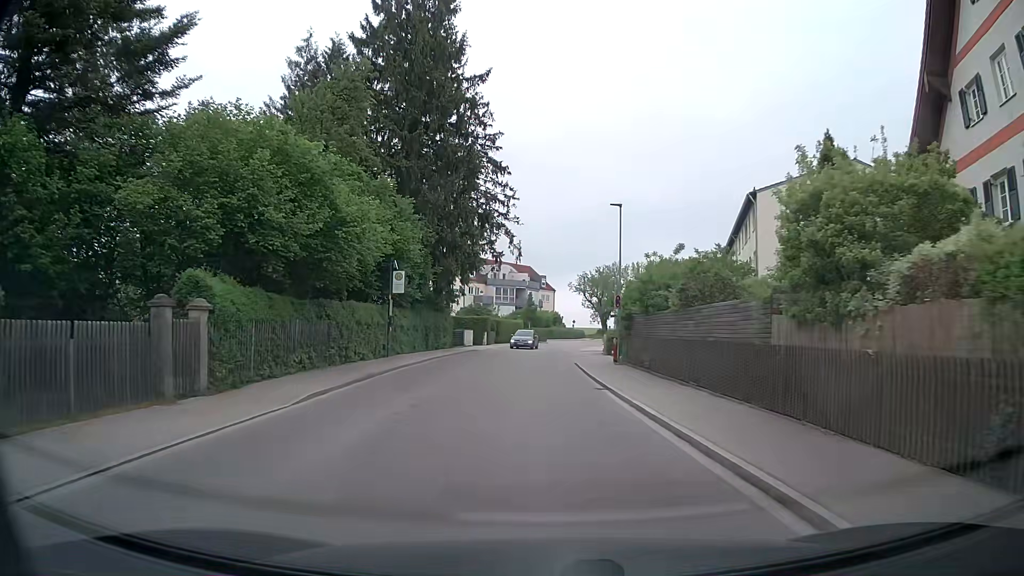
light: Day
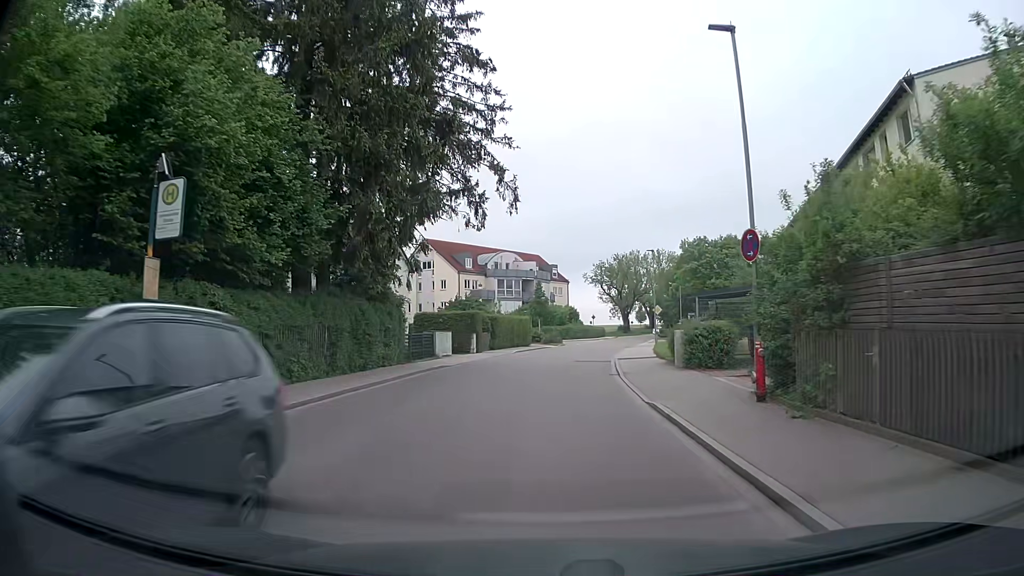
(-0.1, +18.3) m; -1°
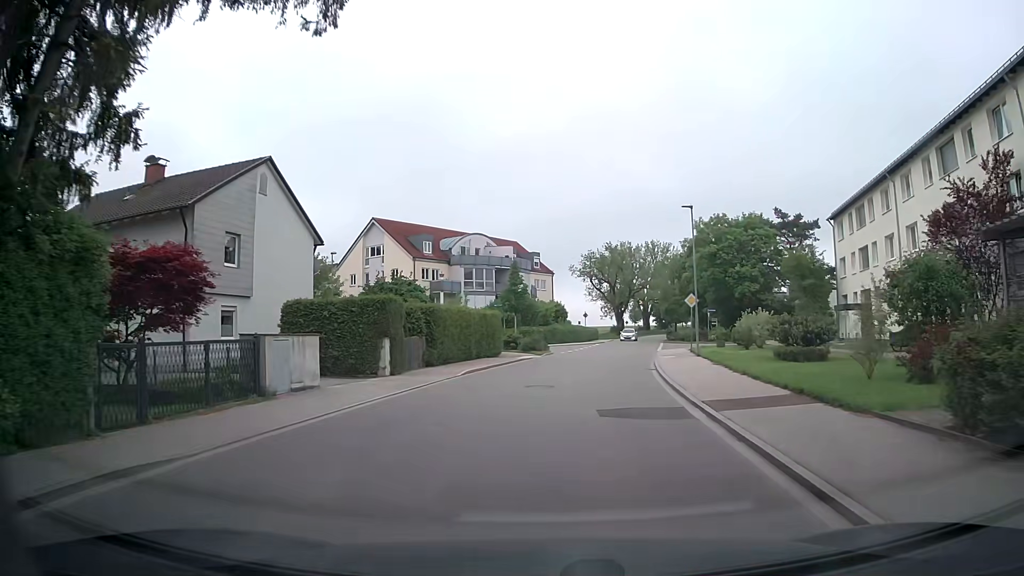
(+0.1, +18.5) m; +1°
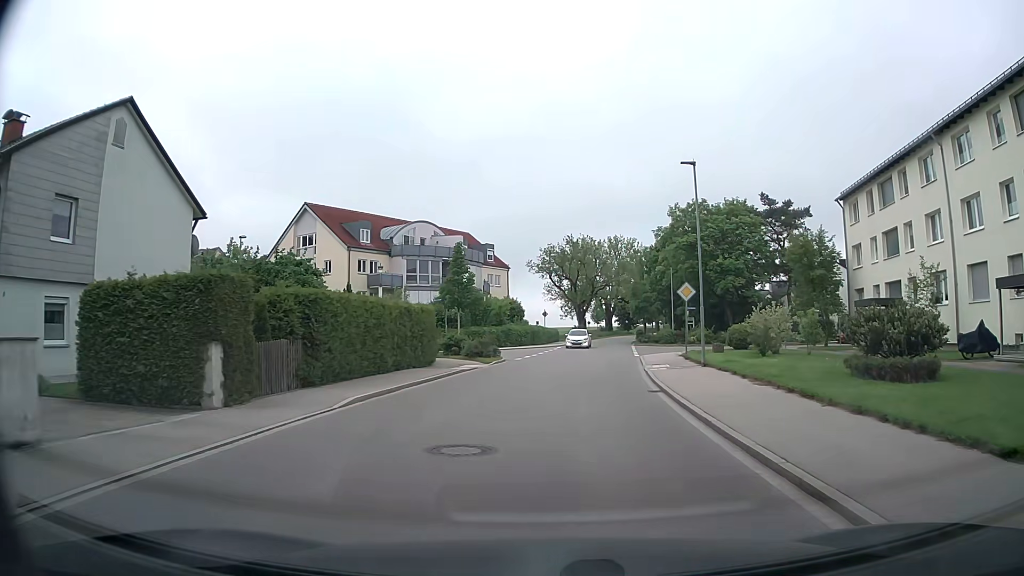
(+0.3, +8.7) m; +4°
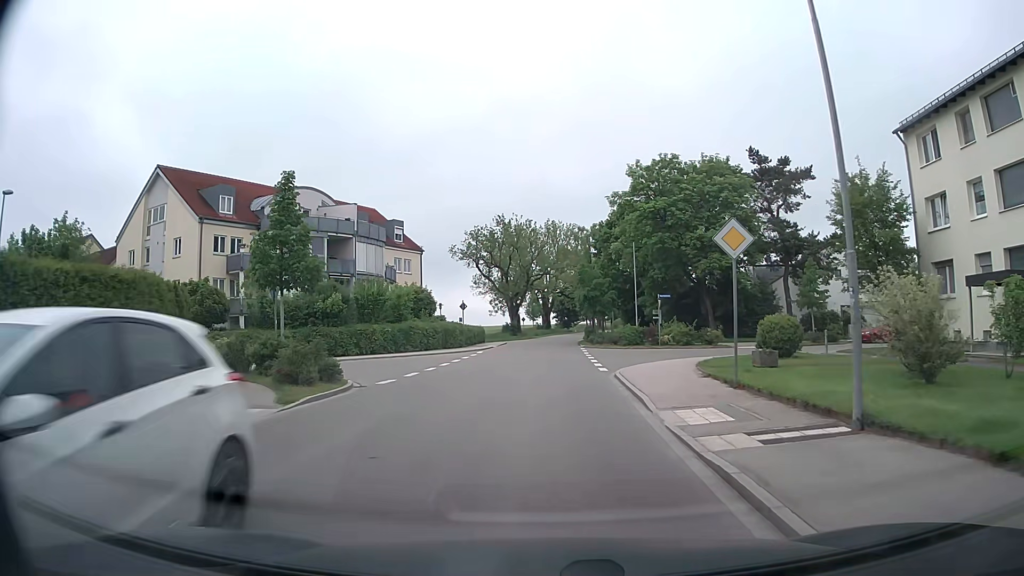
(+0.9, +15.8) m; +5°
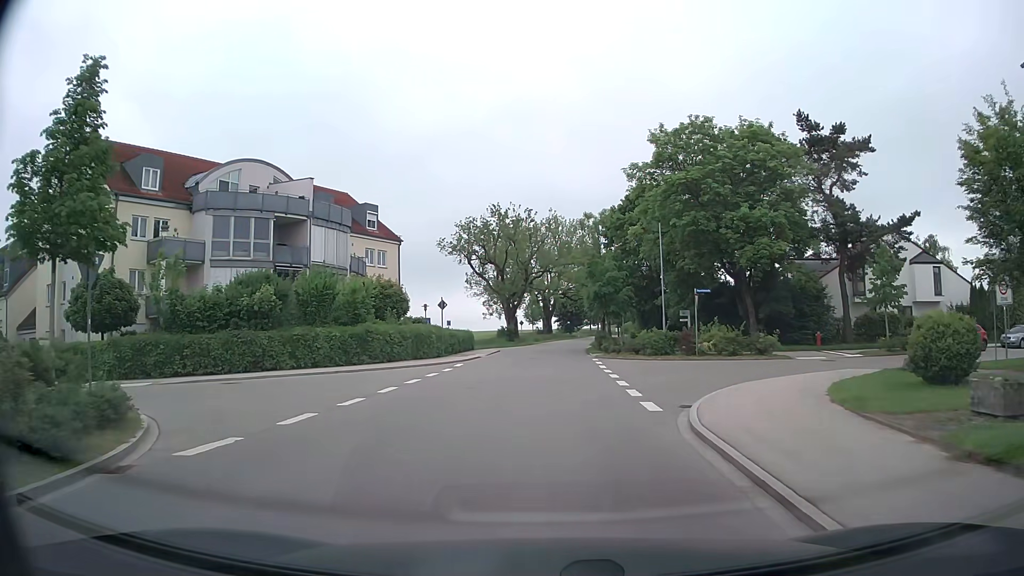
(0.0, +9.9) m; 0°
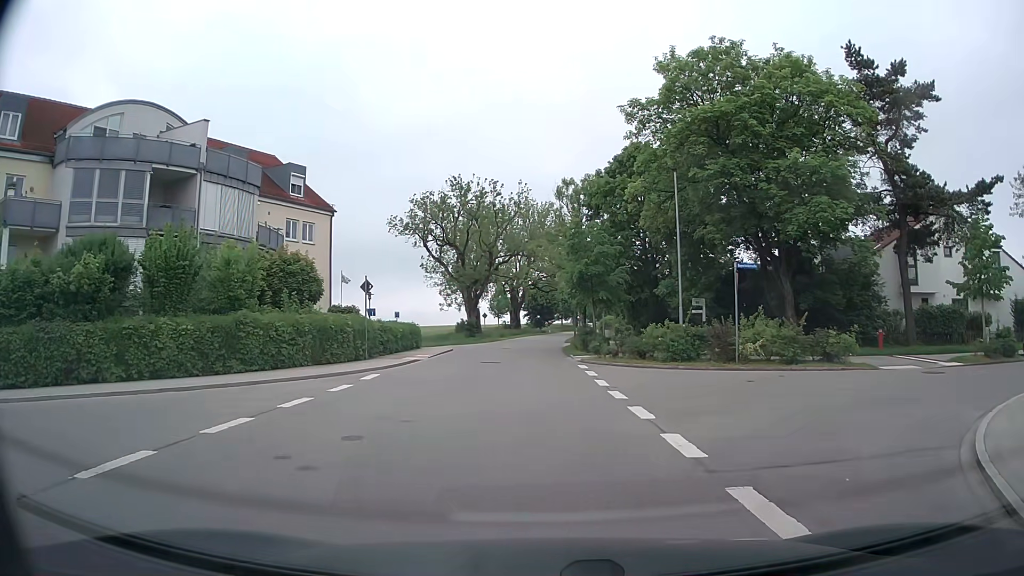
(+0.1, +10.5) m; +3°
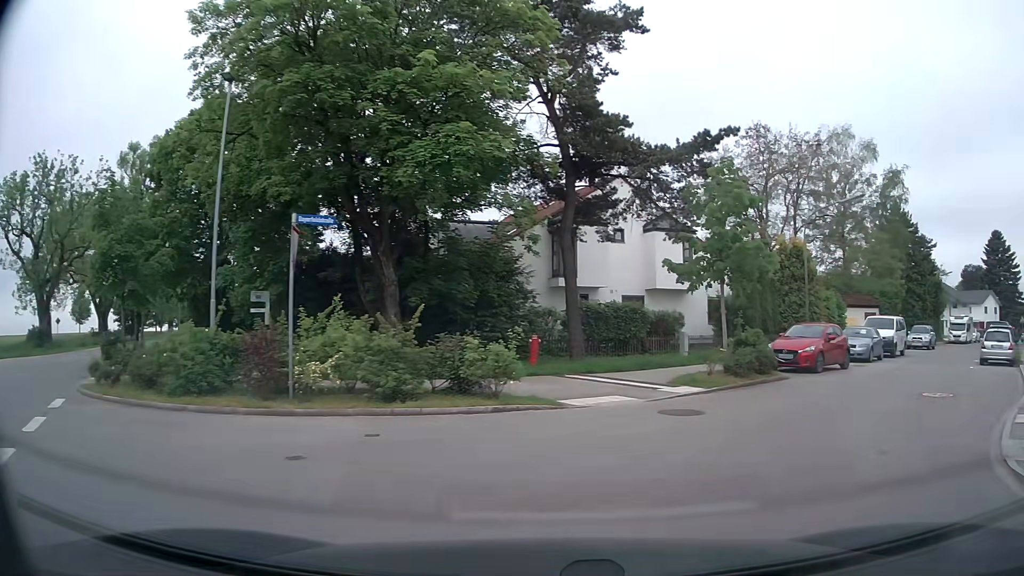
(+2.4, +9.4) m; +32°
